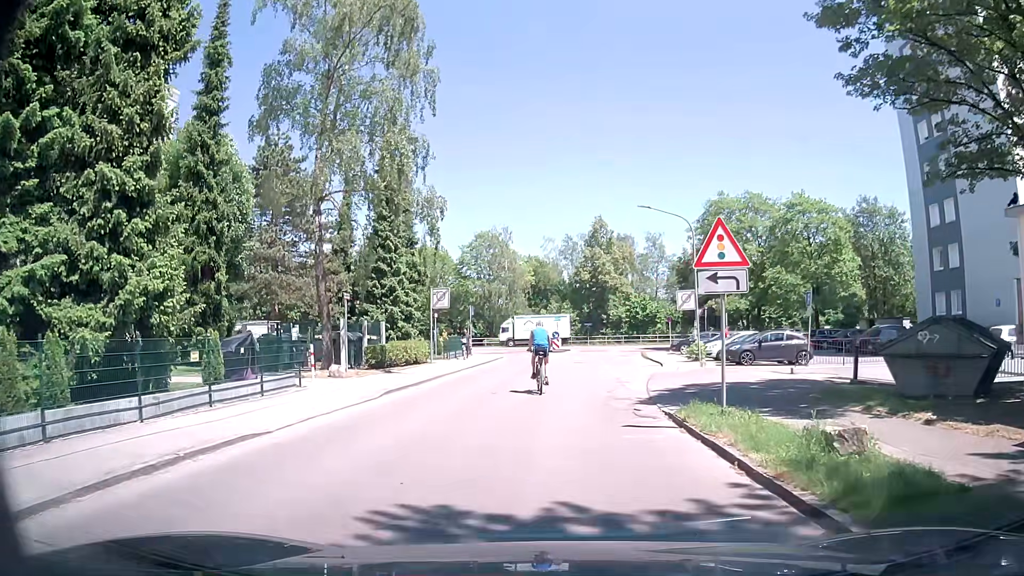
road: residential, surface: asphalt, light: Day
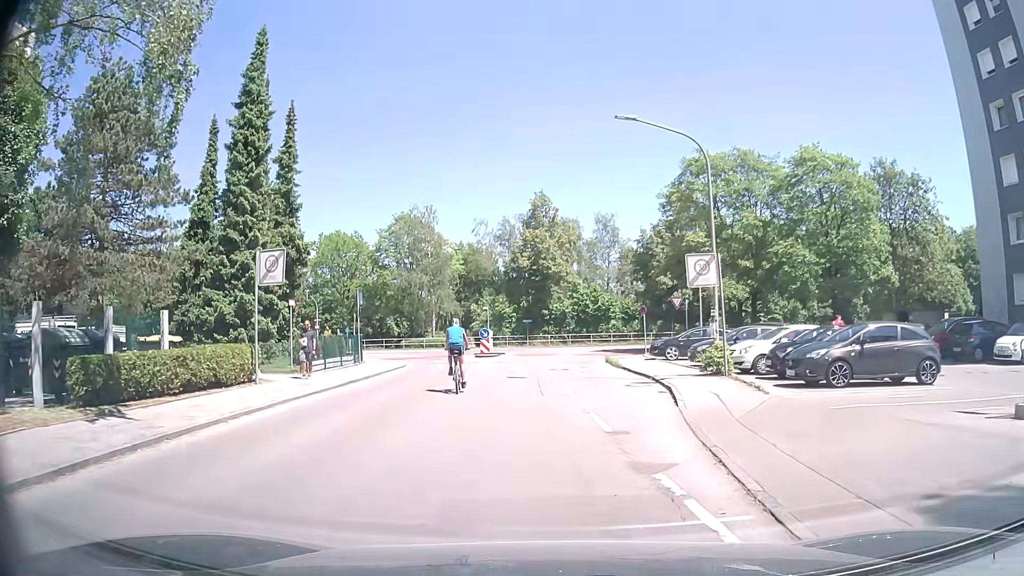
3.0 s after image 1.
(+0.4, +14.2) m; +4°
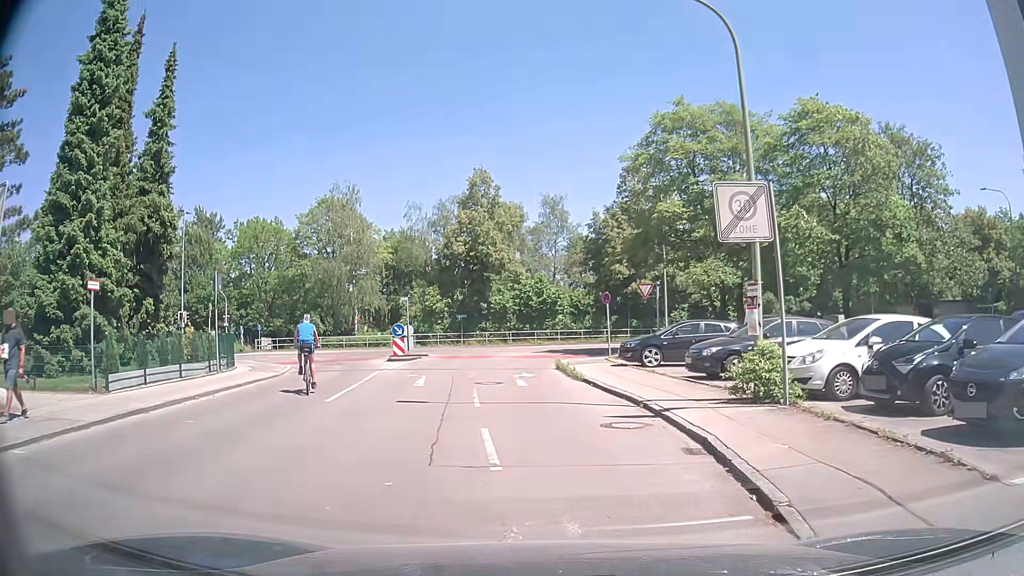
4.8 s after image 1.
(+0.5, +8.9) m; +6°
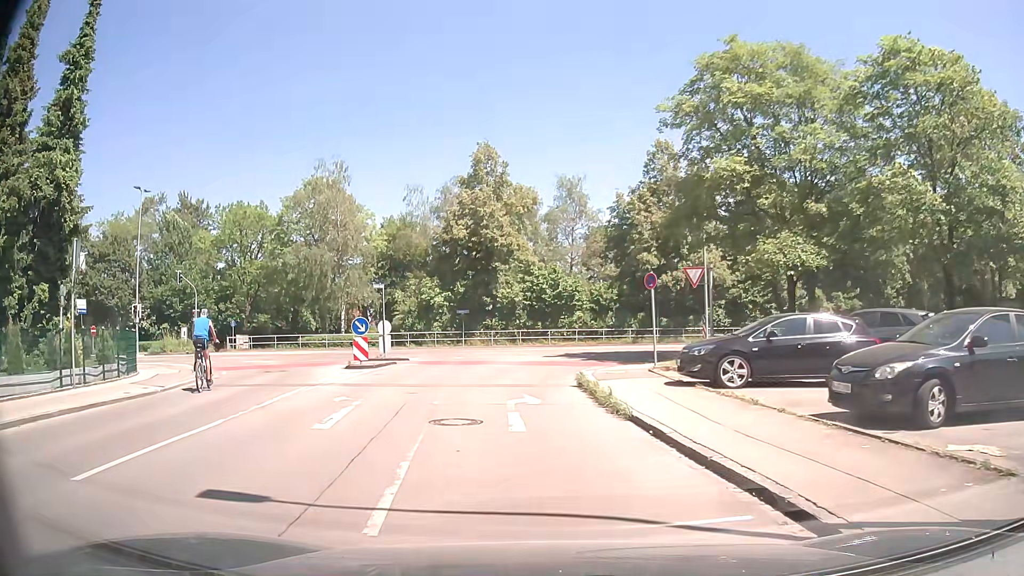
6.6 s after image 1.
(0.0, +8.2) m; -1°
